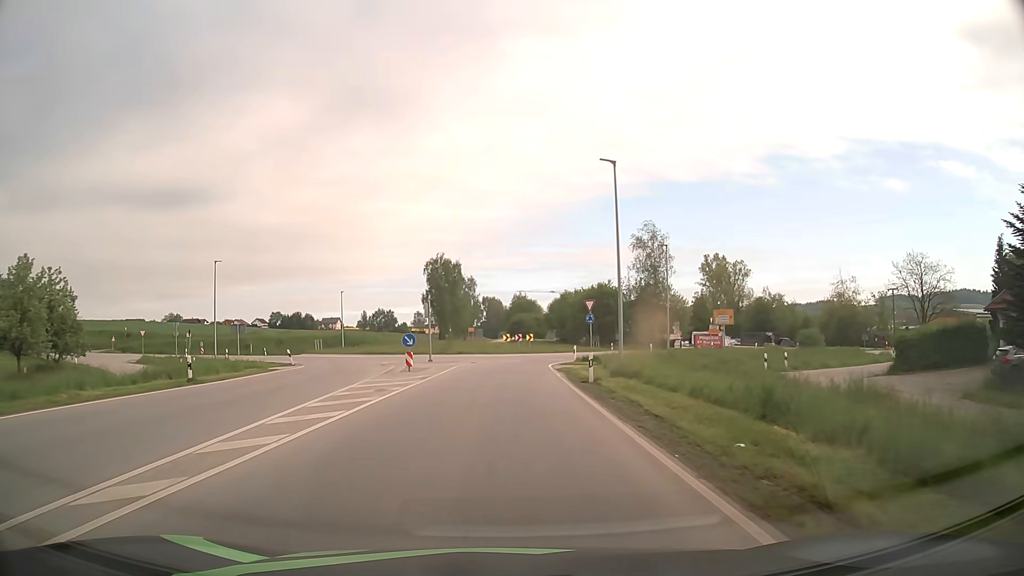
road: secondary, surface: asphalt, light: Day
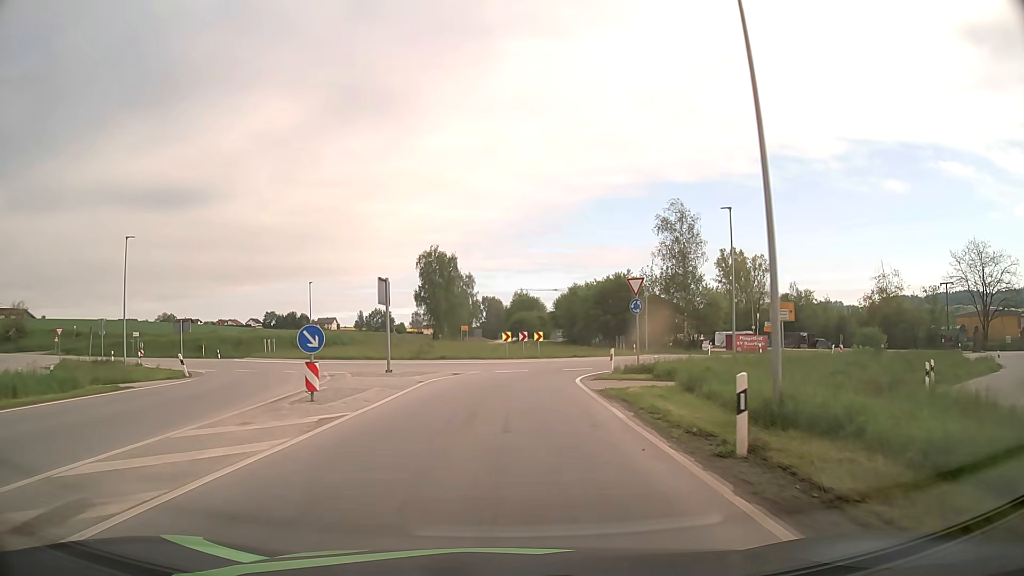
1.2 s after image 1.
(0.0, +14.3) m; 0°
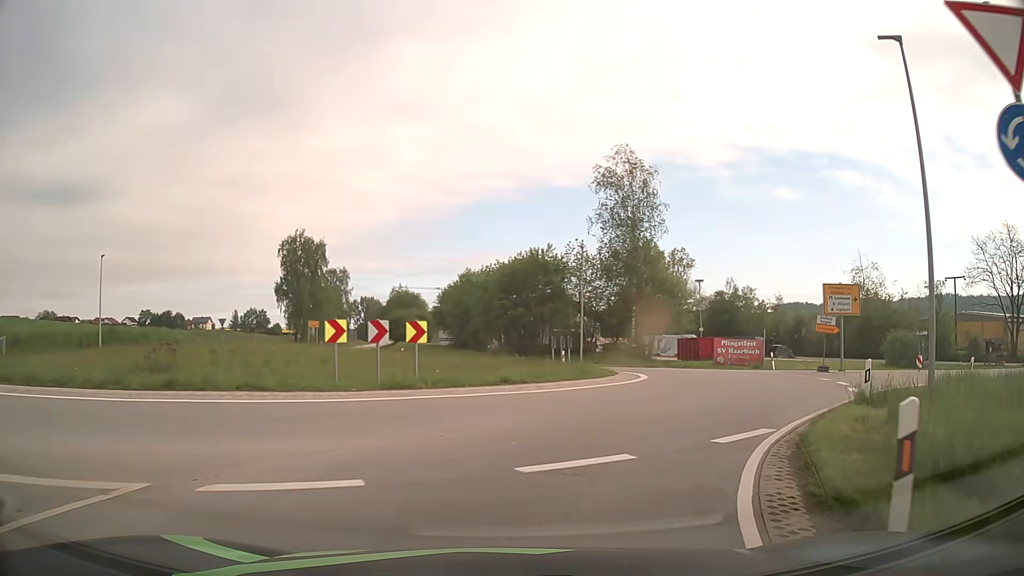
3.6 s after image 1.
(+0.8, +22.8) m; +10°
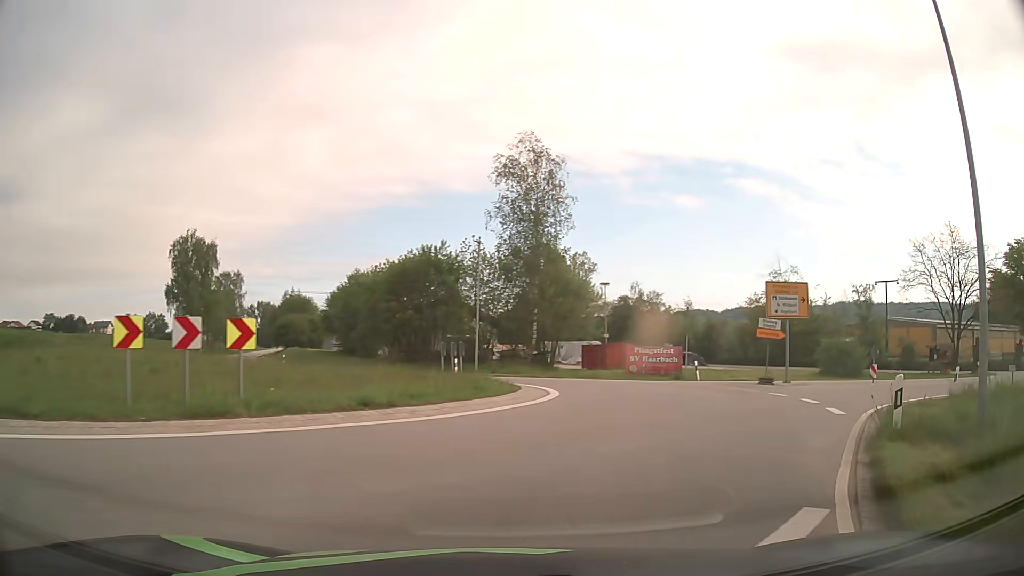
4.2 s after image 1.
(+0.4, +4.8) m; +9°
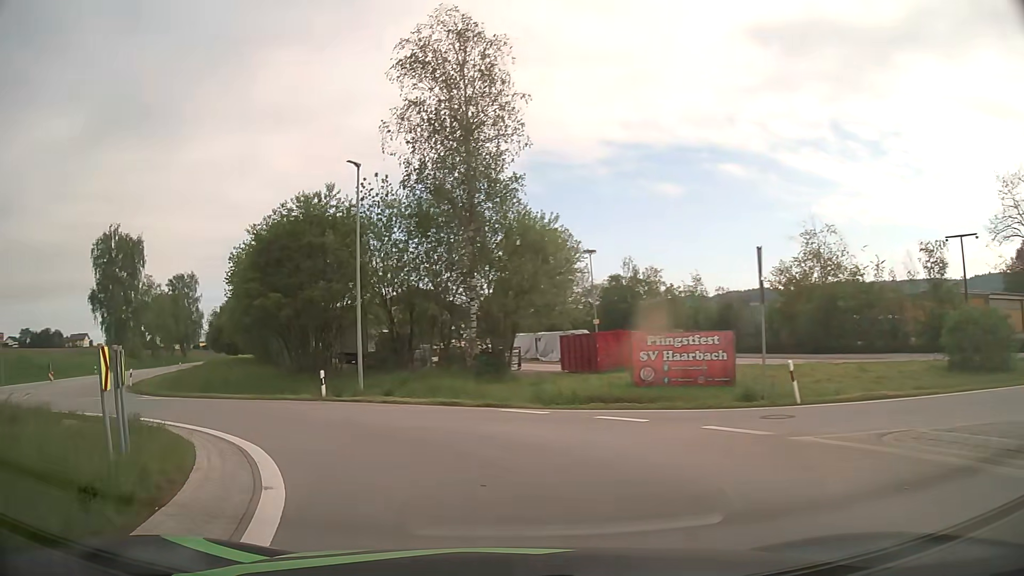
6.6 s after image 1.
(+2.9, +18.5) m; +1°
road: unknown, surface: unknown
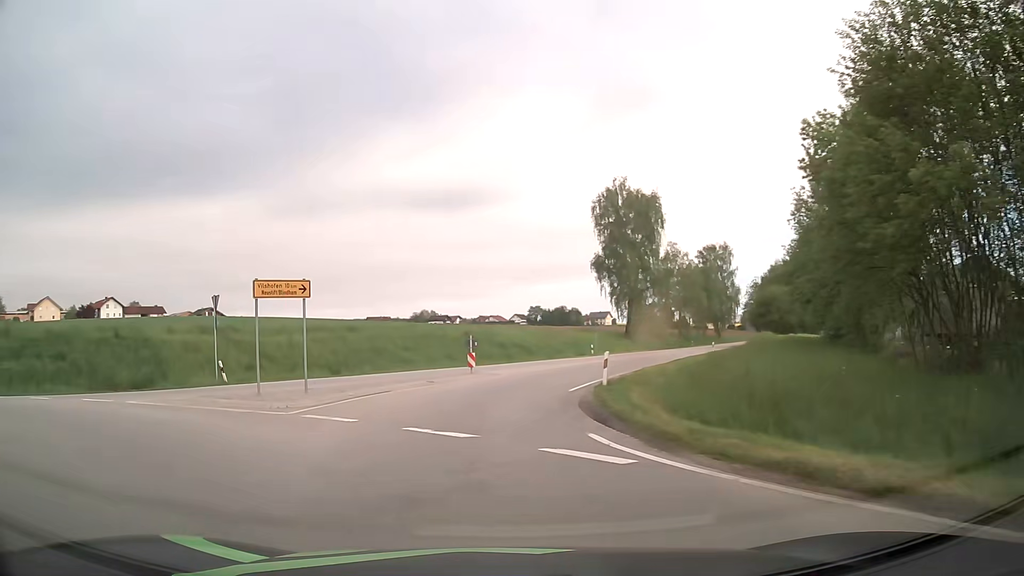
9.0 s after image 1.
(-8.2, +17.9) m; -46°
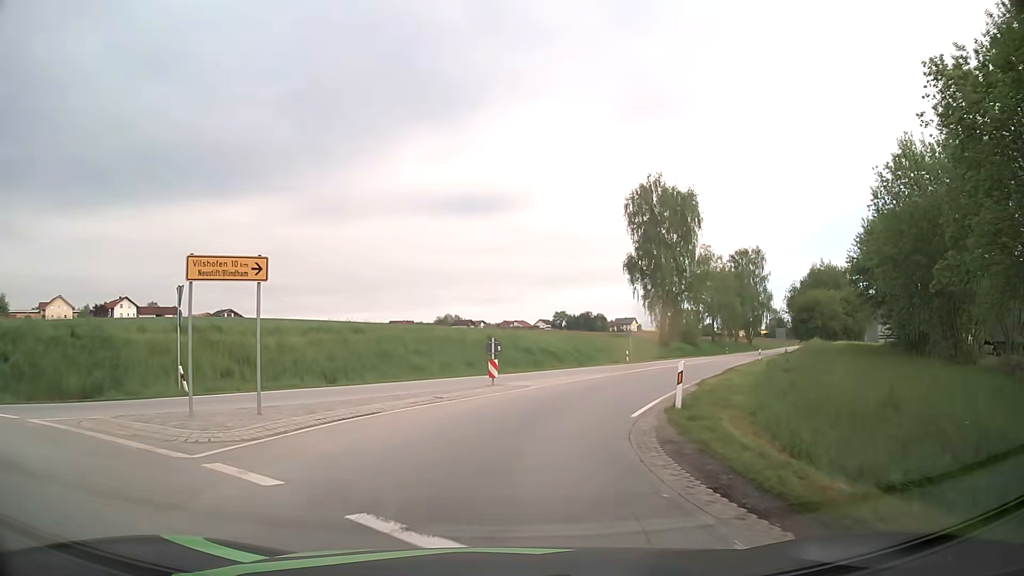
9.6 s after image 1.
(-0.2, +5.7) m; -1°
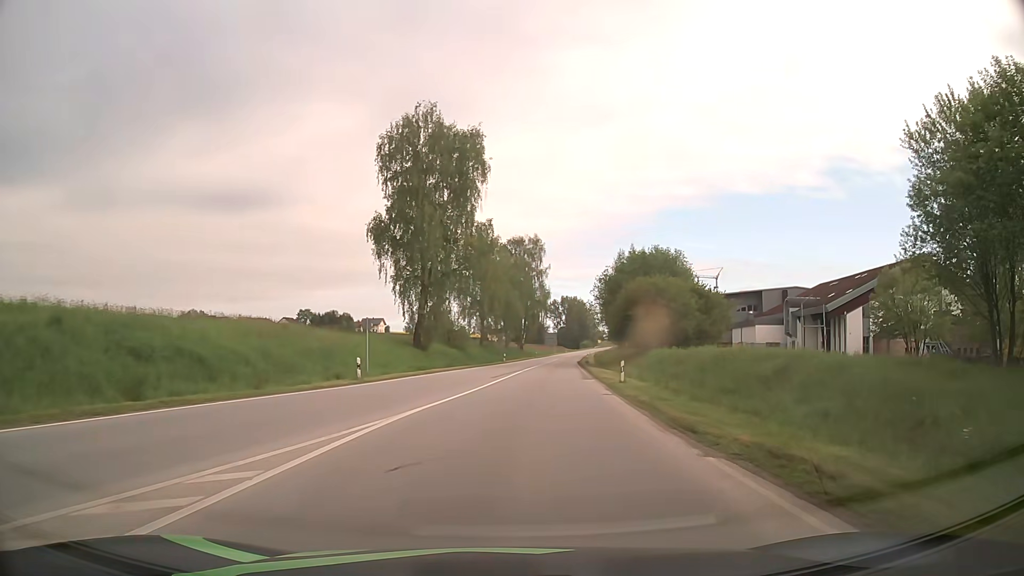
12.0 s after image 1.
(+4.6, +26.7) m; +21°
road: secondary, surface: asphalt
(0, +10) (+1, +20) (+2, +30) (+2, +40) (+3, +50) (+4, +60) (+5, +70) (+6, +80) (+7, +90) (+9, +100) m
